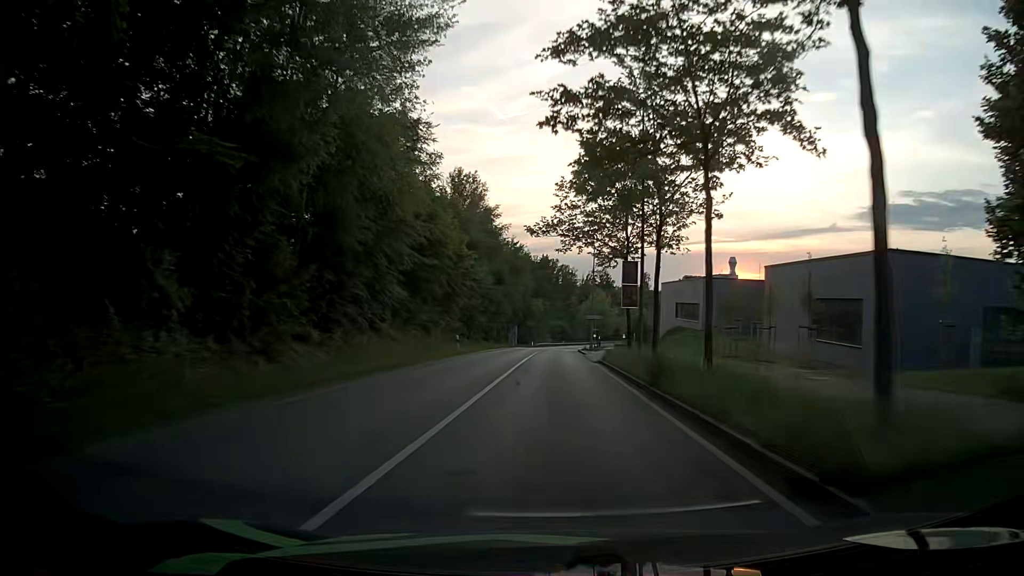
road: secondary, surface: asphalt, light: Day
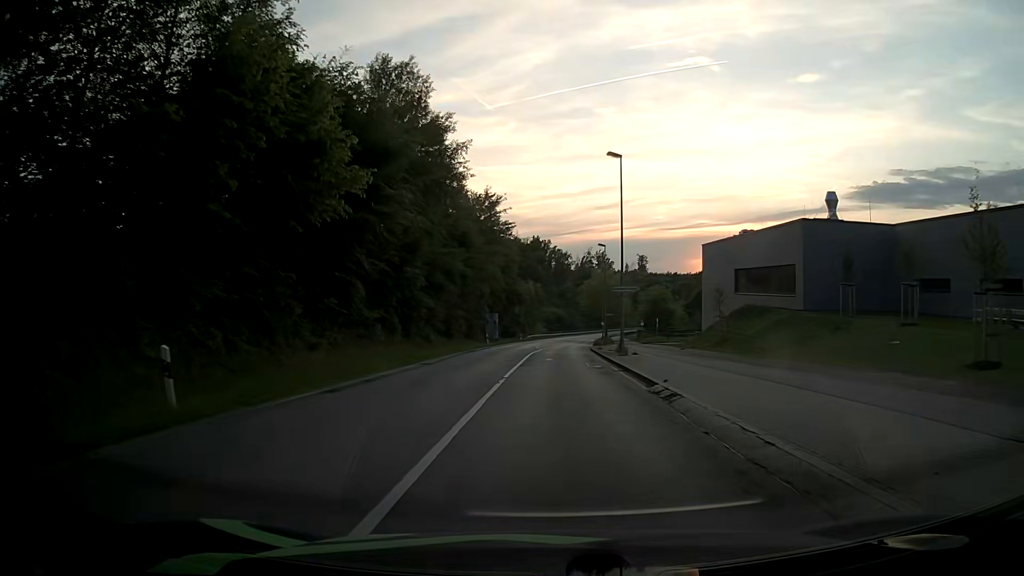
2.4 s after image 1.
(+0.3, +31.0) m; +1°
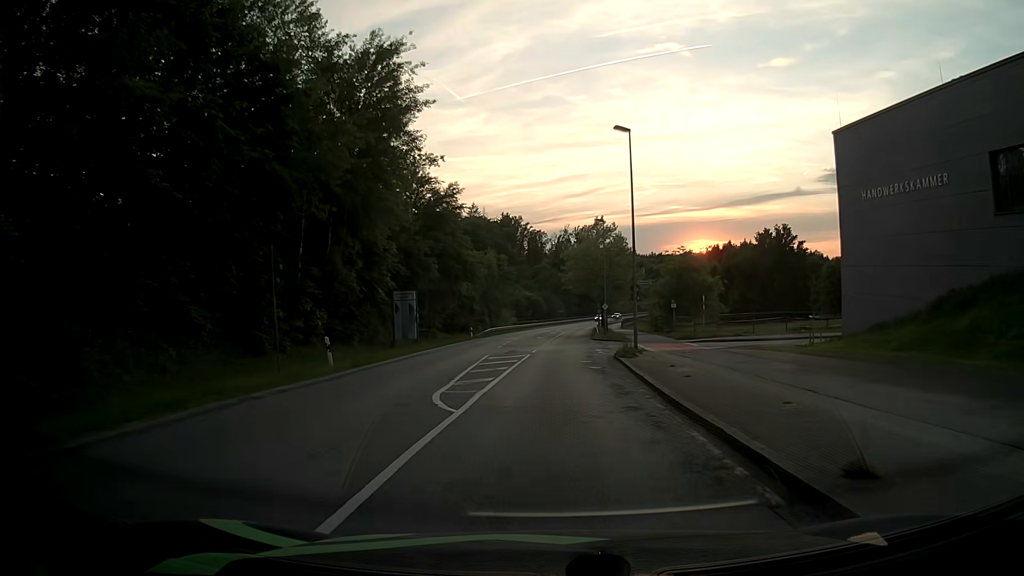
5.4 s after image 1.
(+0.6, +38.5) m; +2°
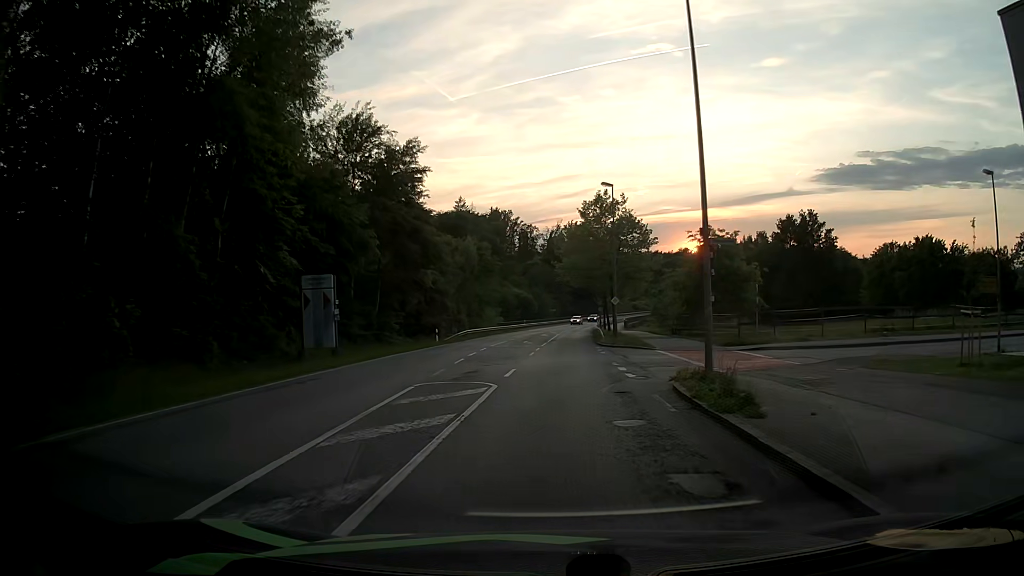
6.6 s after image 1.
(0.0, +15.3) m; 0°
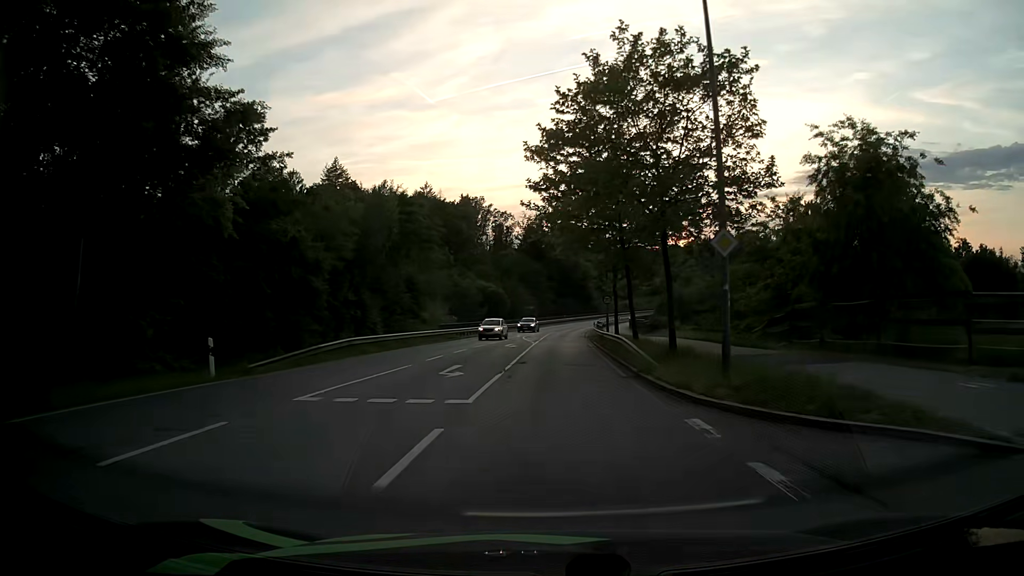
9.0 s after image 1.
(+0.6, +30.5) m; +2°
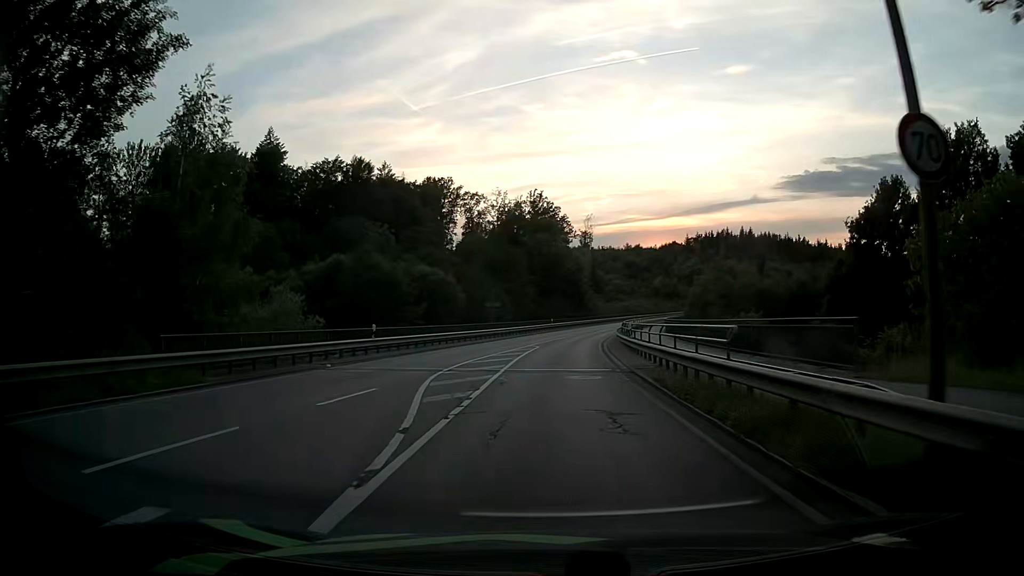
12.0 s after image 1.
(+0.3, +37.9) m; +2°
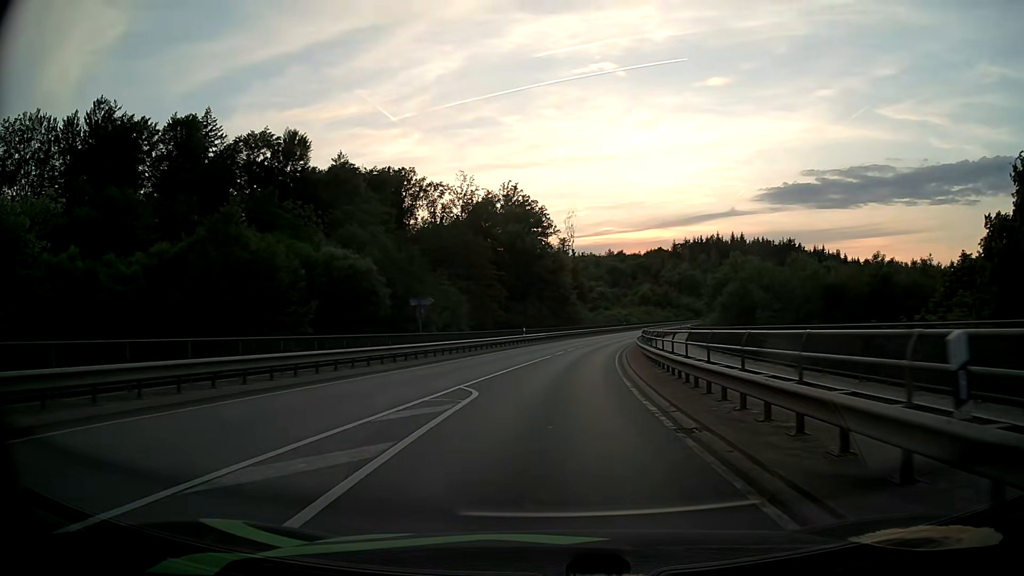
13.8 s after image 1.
(+0.2, +22.8) m; +1°
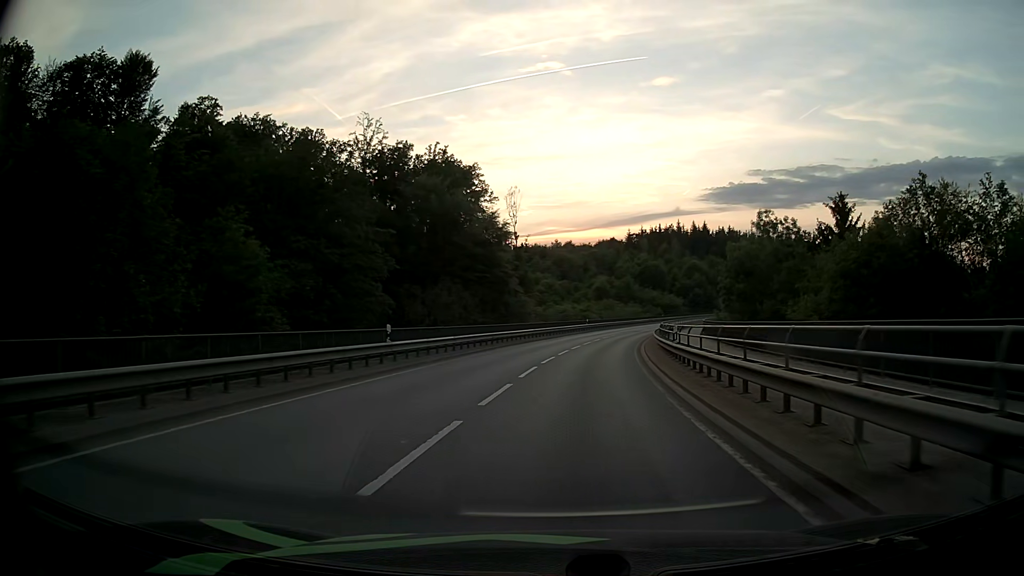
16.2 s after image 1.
(+1.4, +30.7) m; +5°
(0, +10) (+1, +20) (+2, +30) (+3, +40) (+5, +50) (+7, +59) (+9, +69) (+12, +79) (+15, +88) (+18, +98) m
